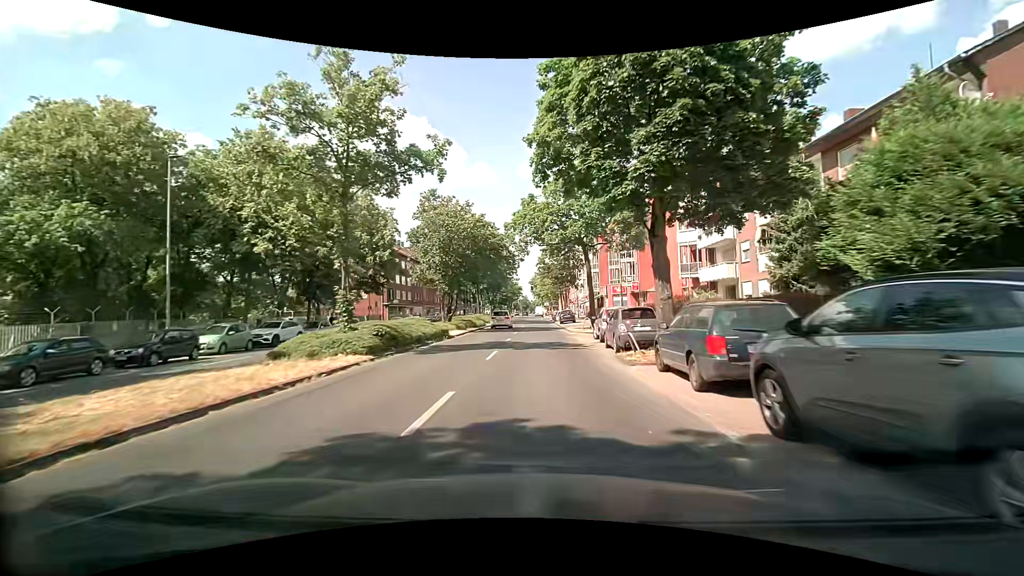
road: secondary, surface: asphalt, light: Day
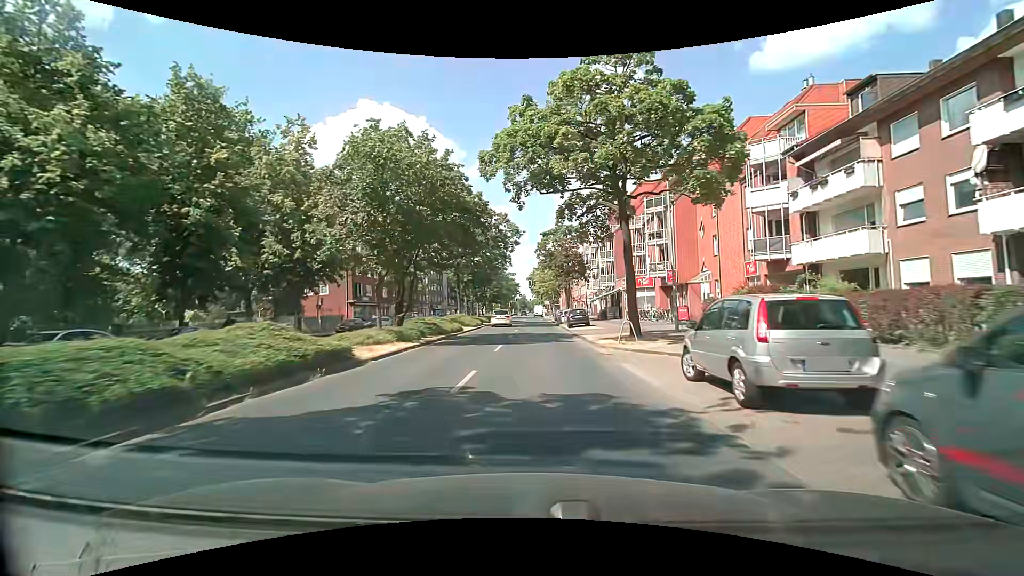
(+0.1, +15.0) m; -1°
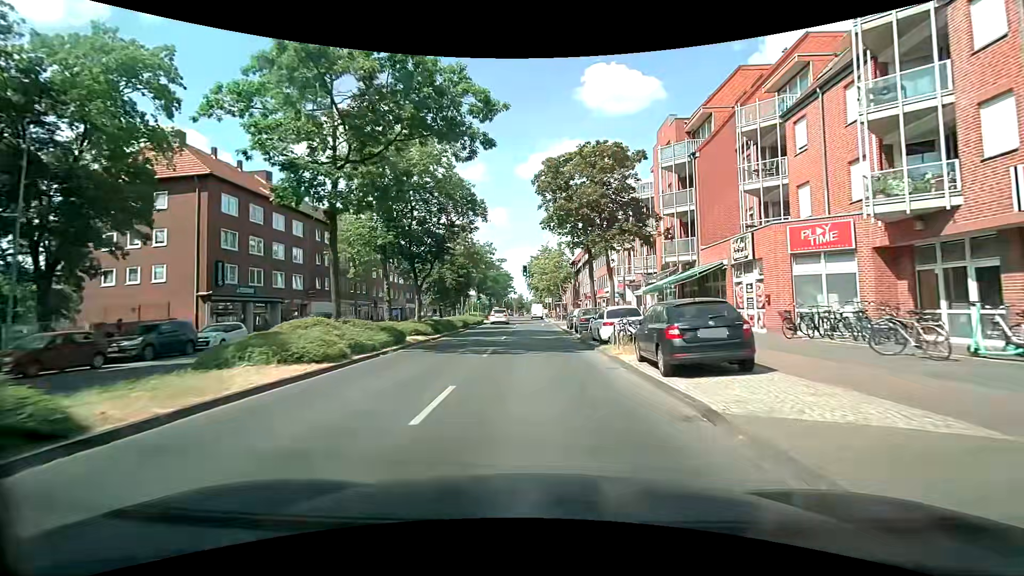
(+0.6, +29.3) m; +2°
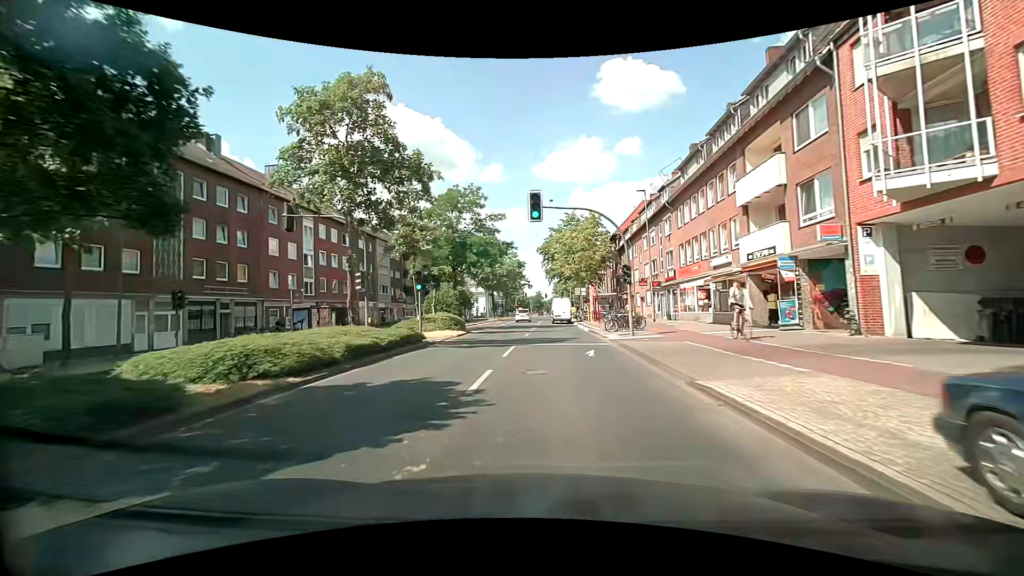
(-0.3, +33.8) m; -1°
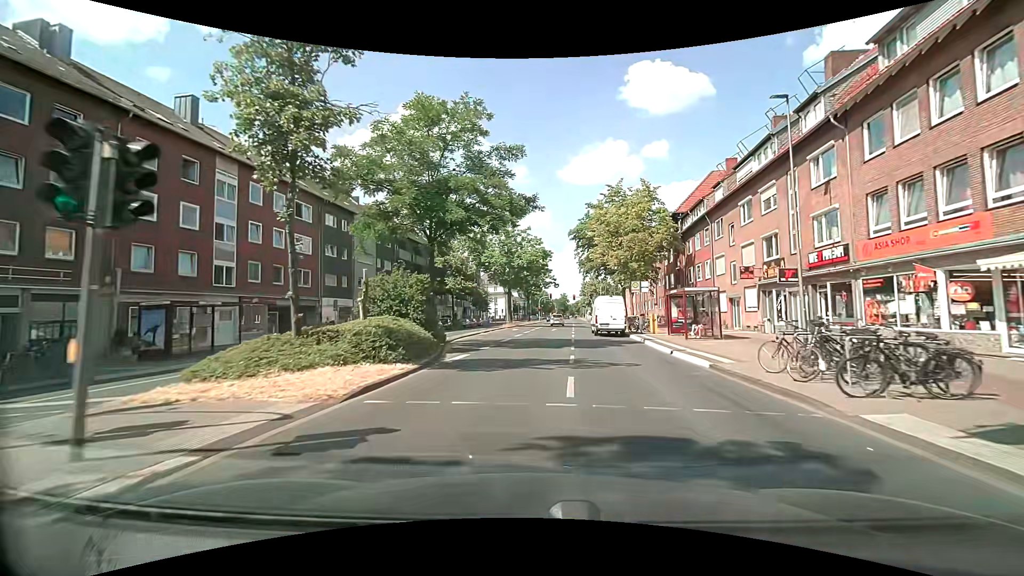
(-1.0, +17.8) m; -4°
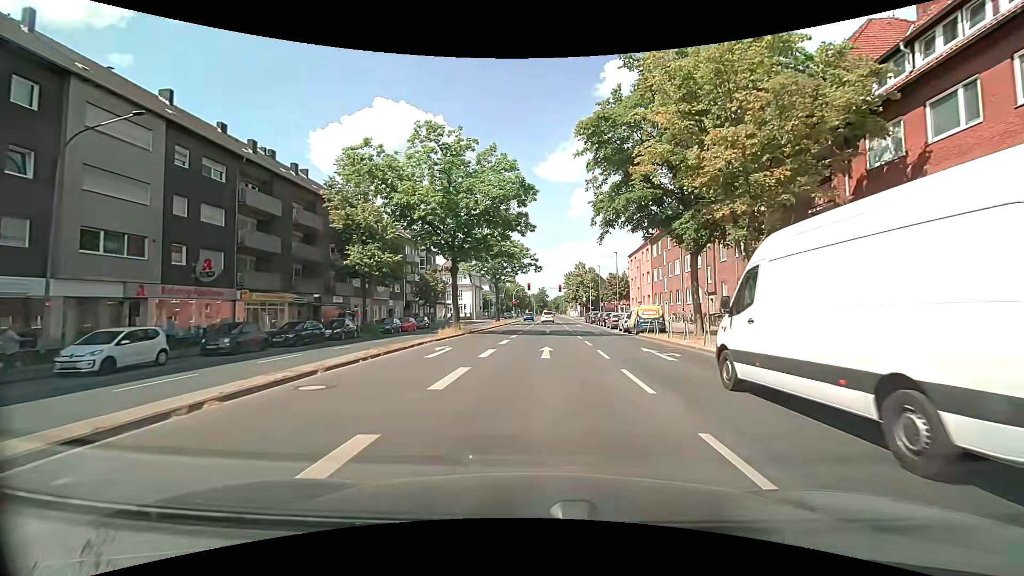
(+0.4, +29.4) m; +3°
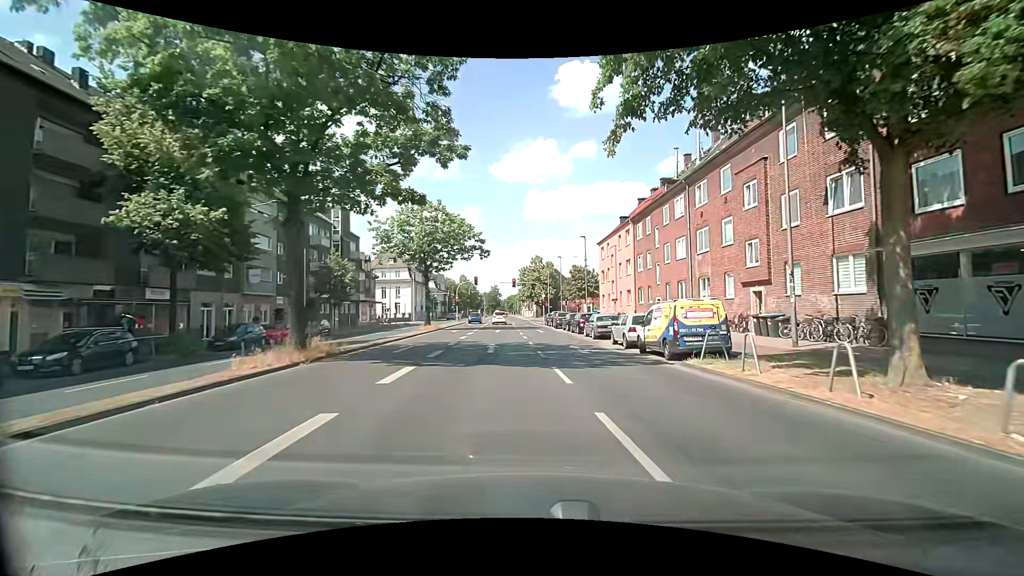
(+0.5, +16.6) m; +4°
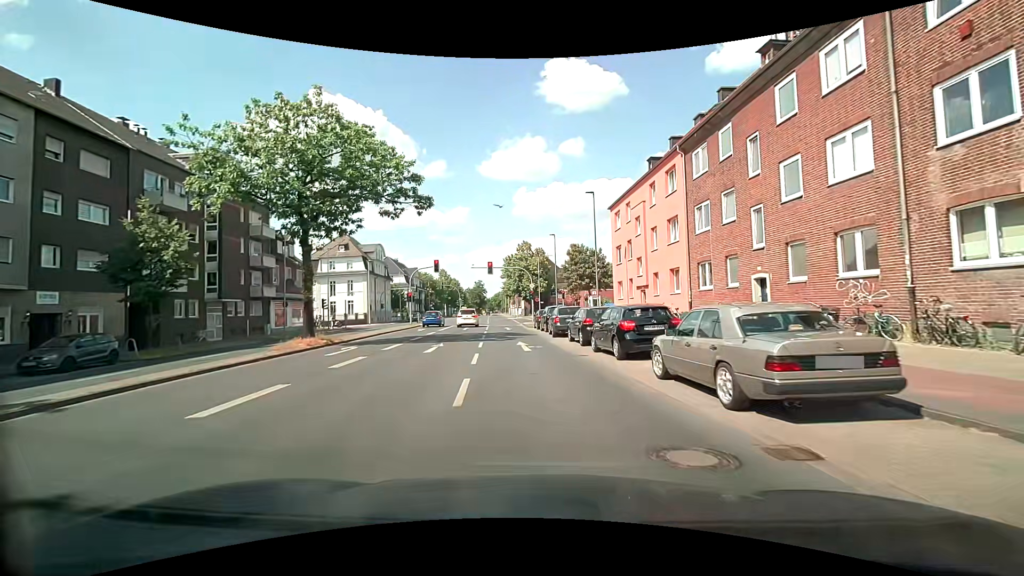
(+0.8, +20.7) m; +2°
(0, +10) (-1, +20) (-1, +30) (-2, +40) (-3, +50) (-4, +60) (-5, +70) (-6, +80) (-7, +90) (-8, +100) m
